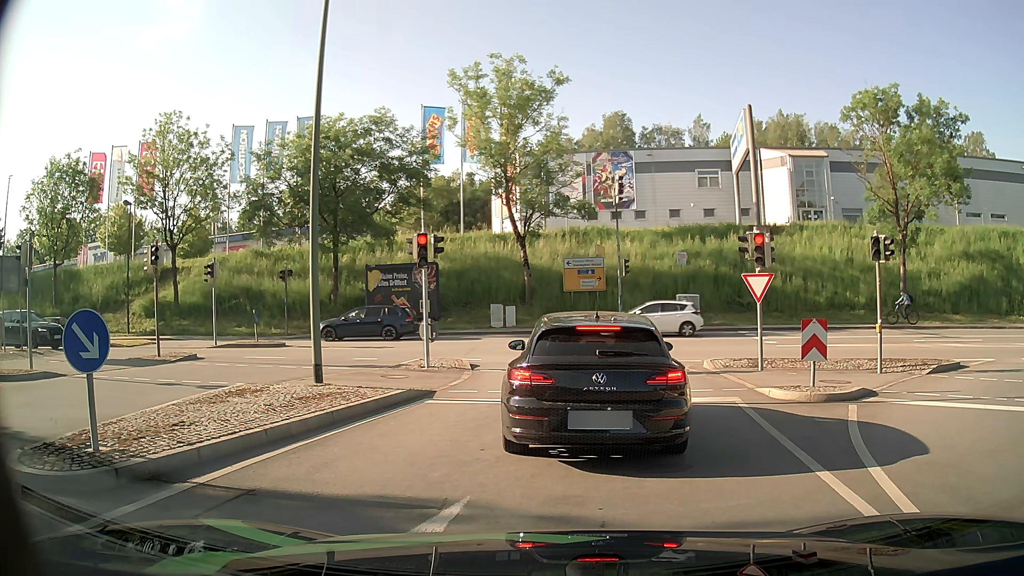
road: primary_link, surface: asphalt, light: Day
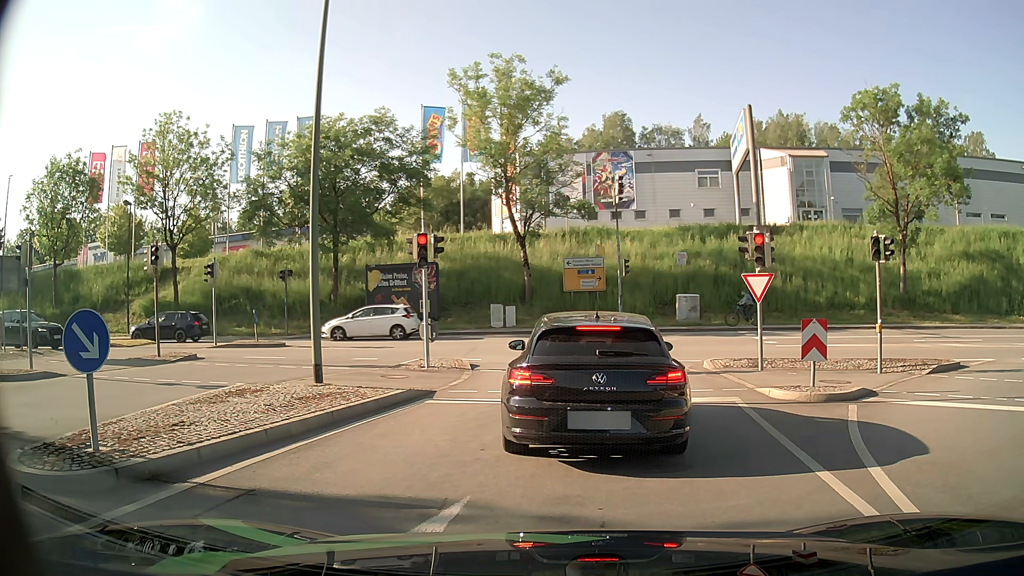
(0.0, 0.0) m; 0°
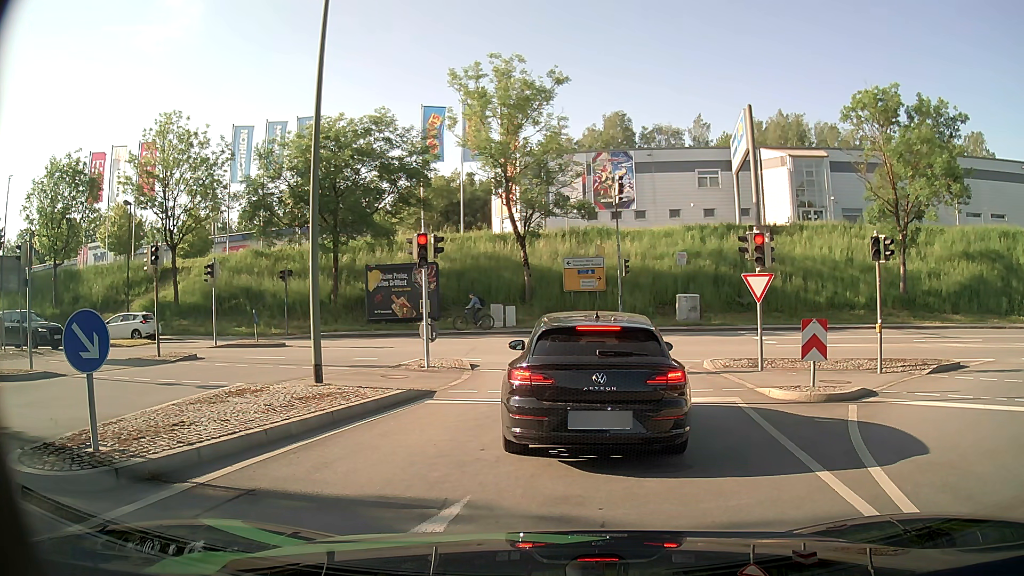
(0.0, 0.0) m; 0°
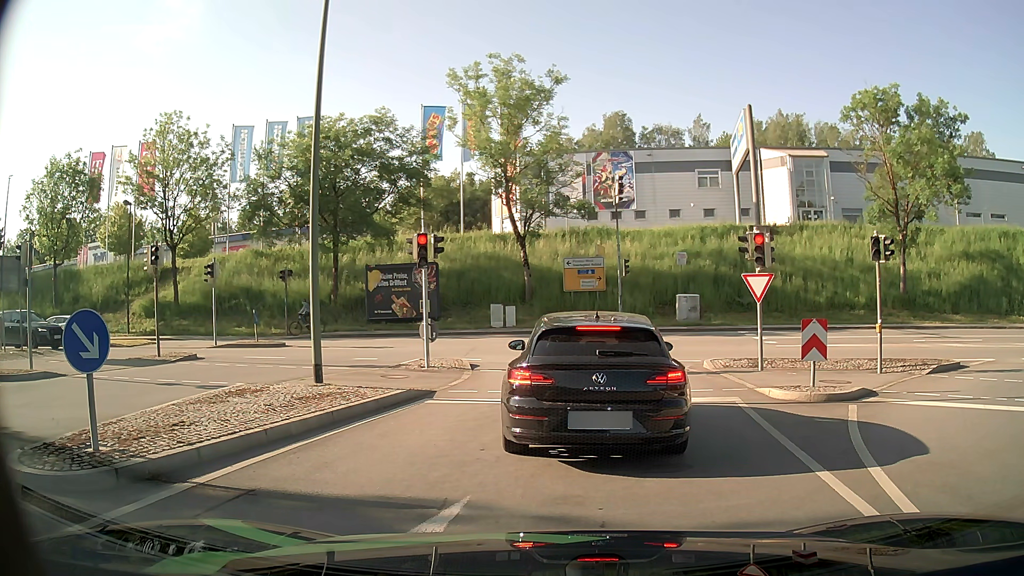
(0.0, 0.0) m; 0°
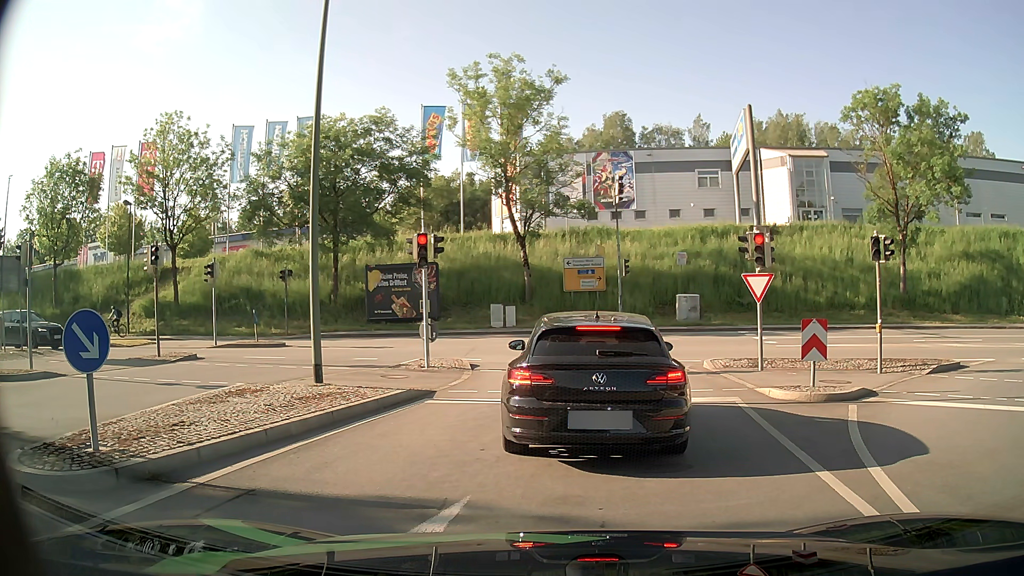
(0.0, 0.0) m; 0°
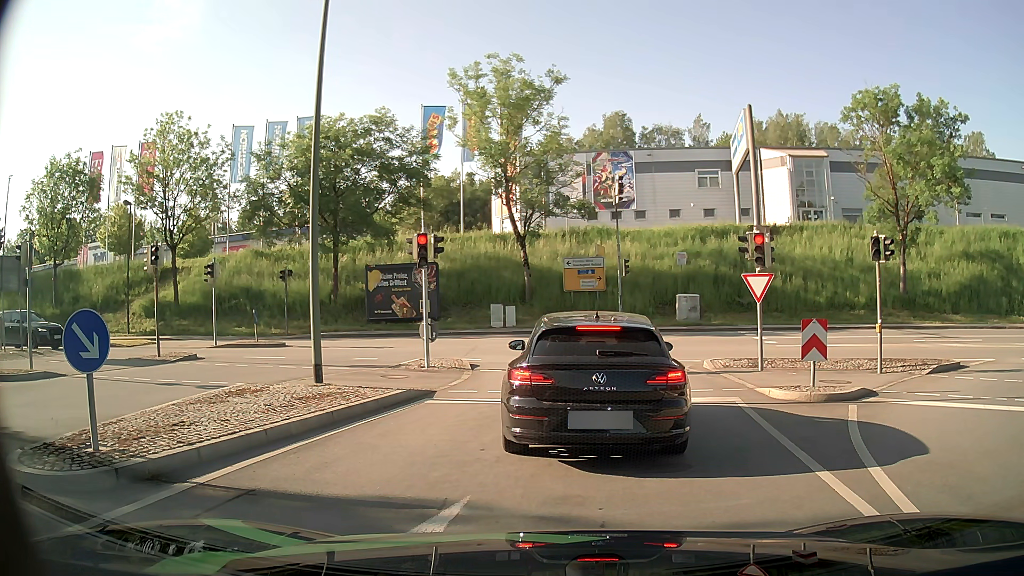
(0.0, 0.0) m; 0°
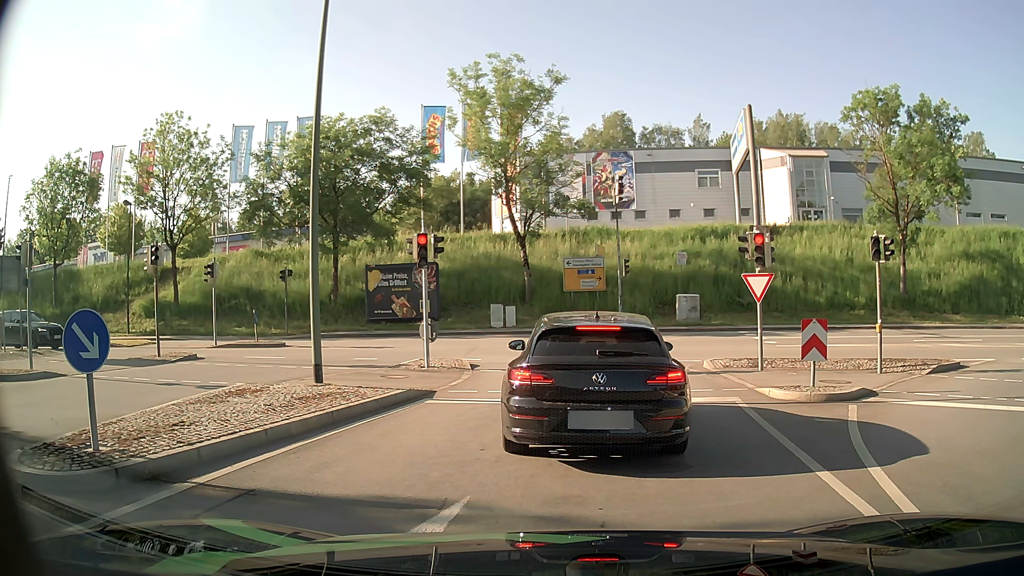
(0.0, 0.0) m; 0°
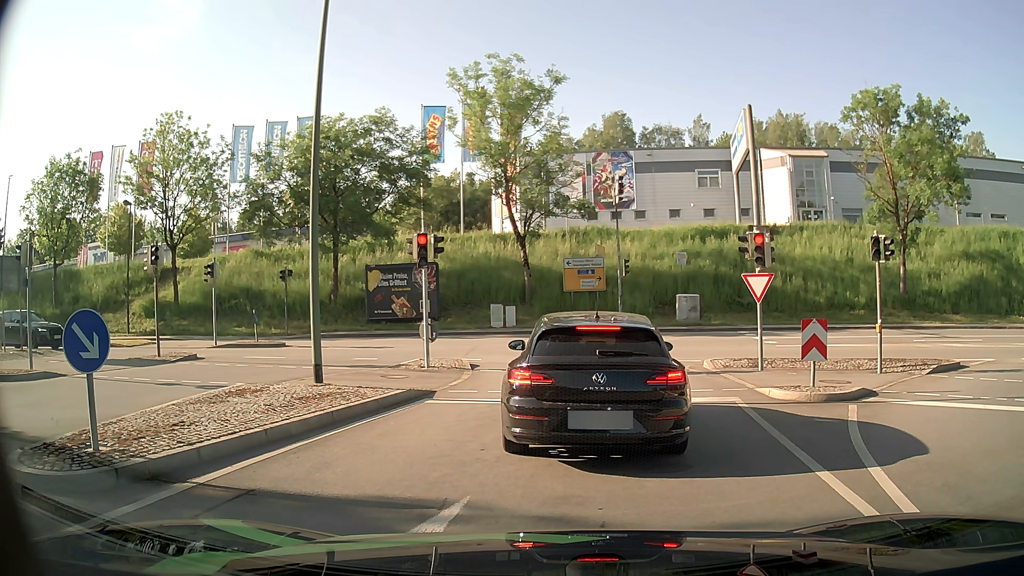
(0.0, 0.0) m; 0°
